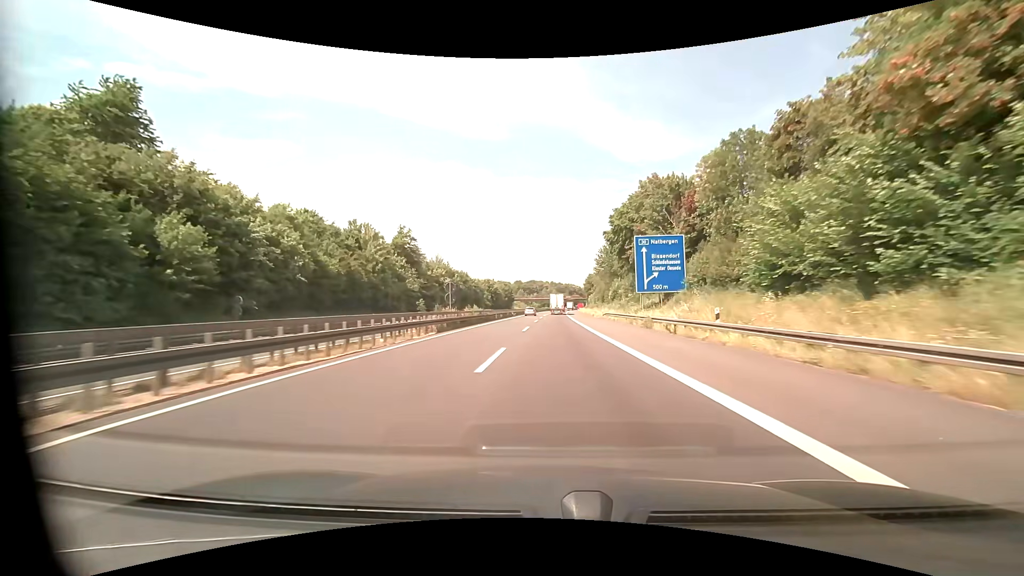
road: motorway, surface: asphalt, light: Day
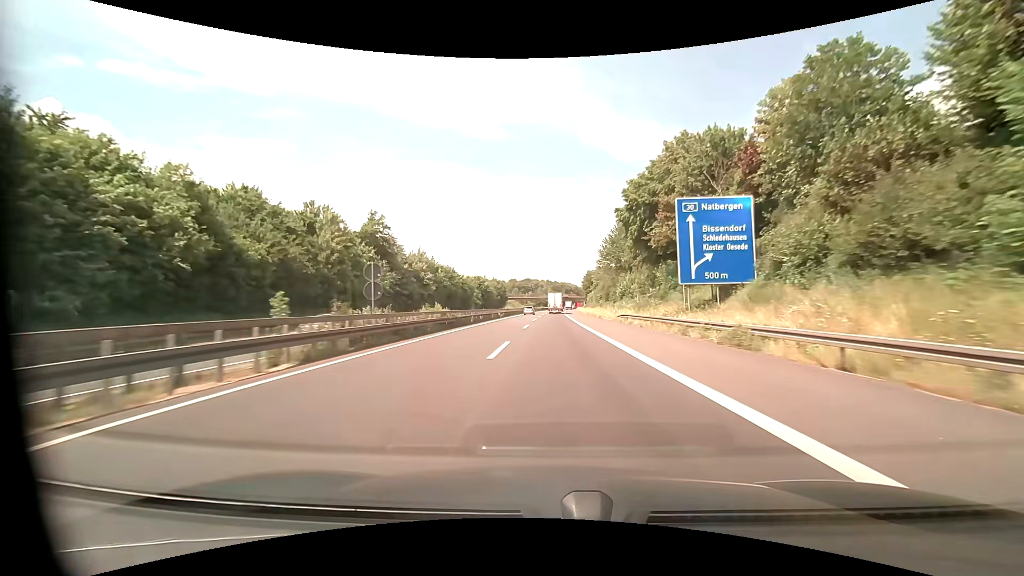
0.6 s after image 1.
(+0.1, +15.7) m; +1°
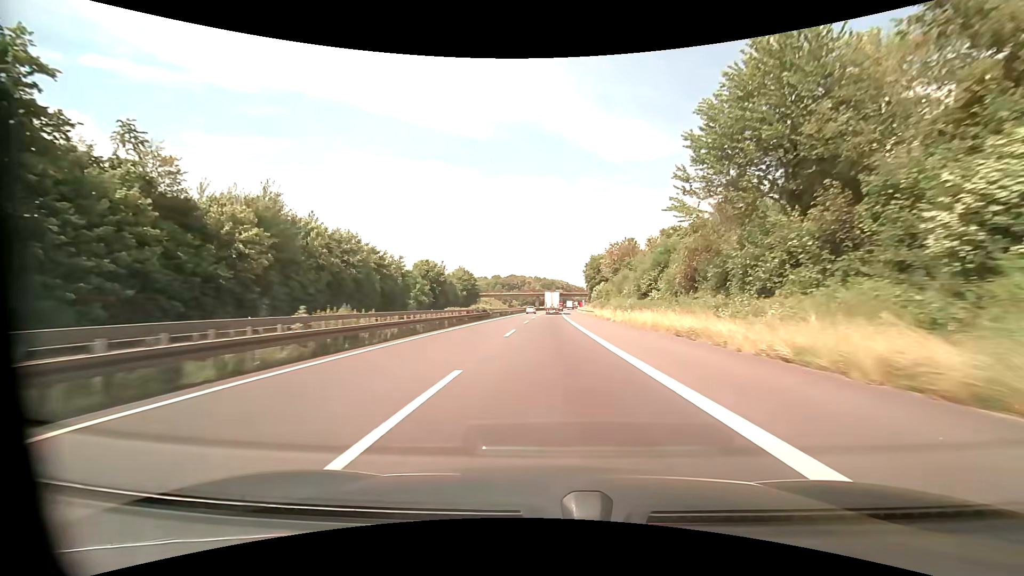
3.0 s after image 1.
(+1.0, +63.3) m; +2°
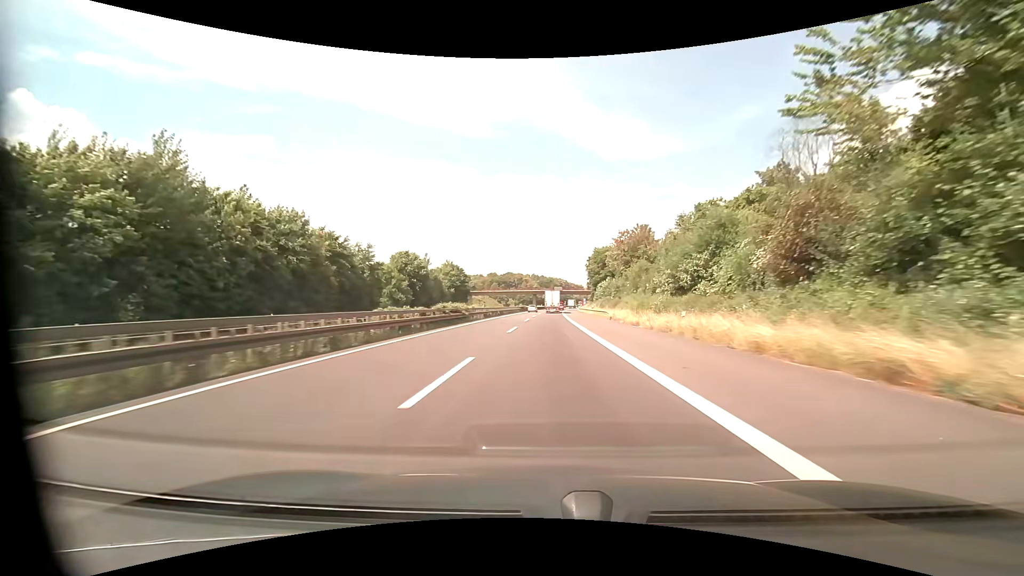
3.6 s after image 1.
(0.0, +15.9) m; 0°
(0, +10) (0, +20) (0, +30) (0, +40) (0, +50) (+1, +60) (+1, +70) (+1, +80) (+1, +90) (+1, +100) m
